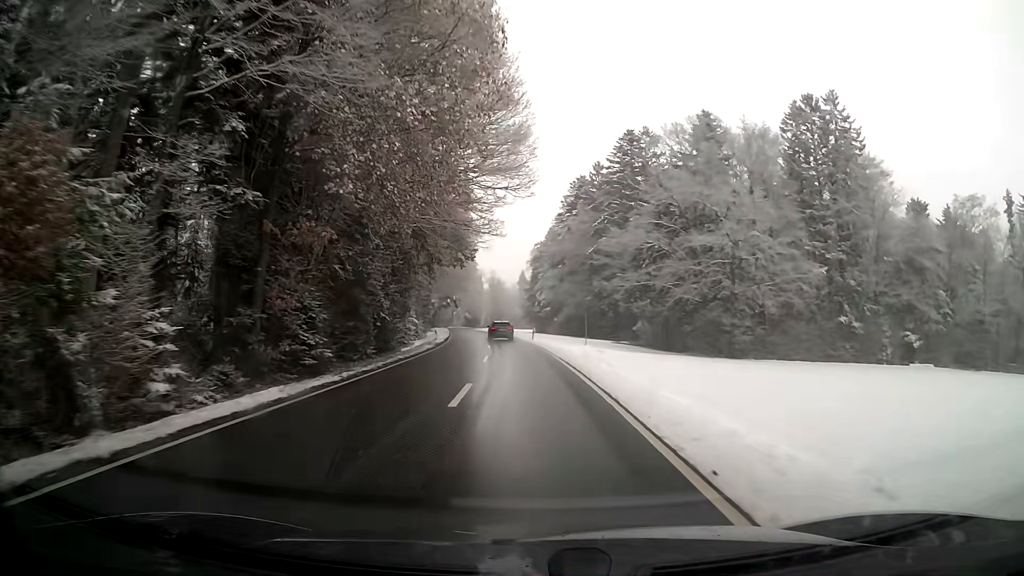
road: secondary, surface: asphalt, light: Day
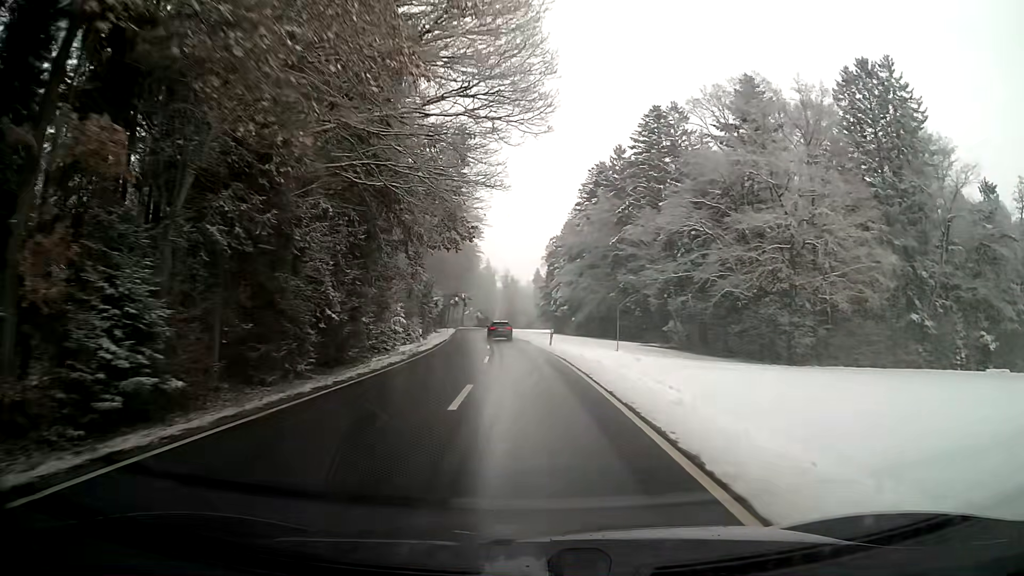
(-0.1, +12.4) m; -1°
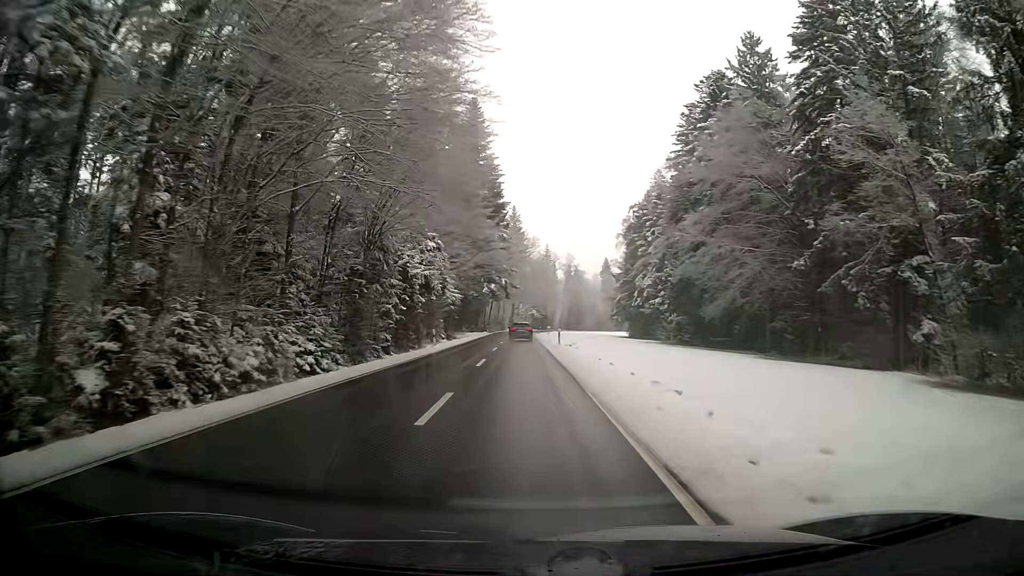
(-2.2, +49.7) m; -5°
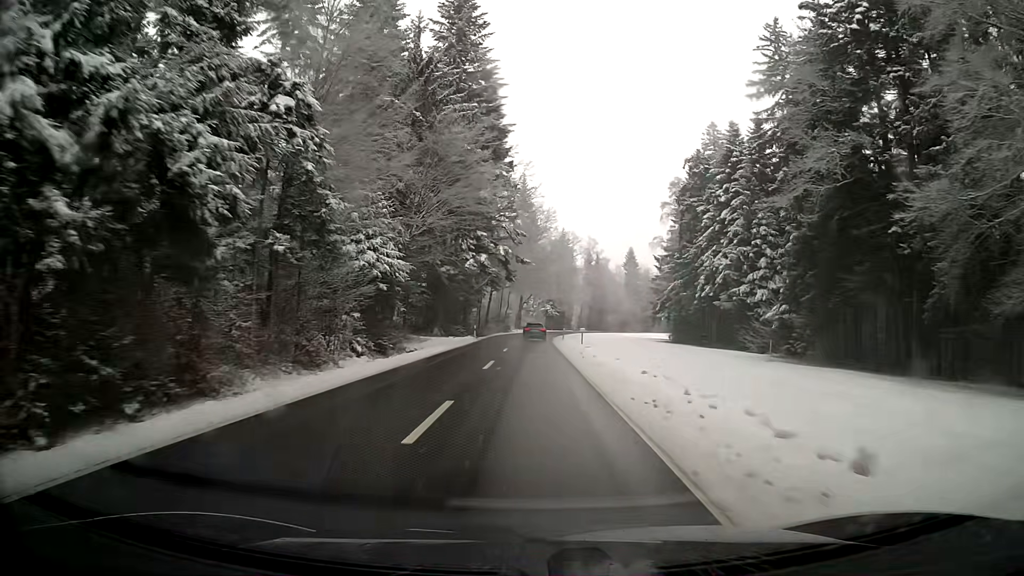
(-0.6, +37.5) m; -1°
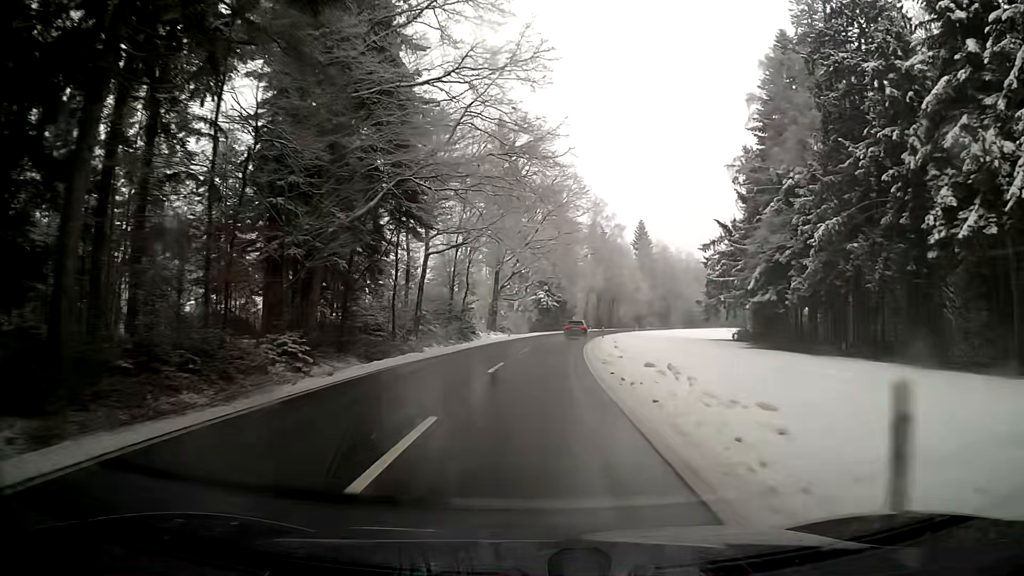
(+0.6, +50.2) m; +2°
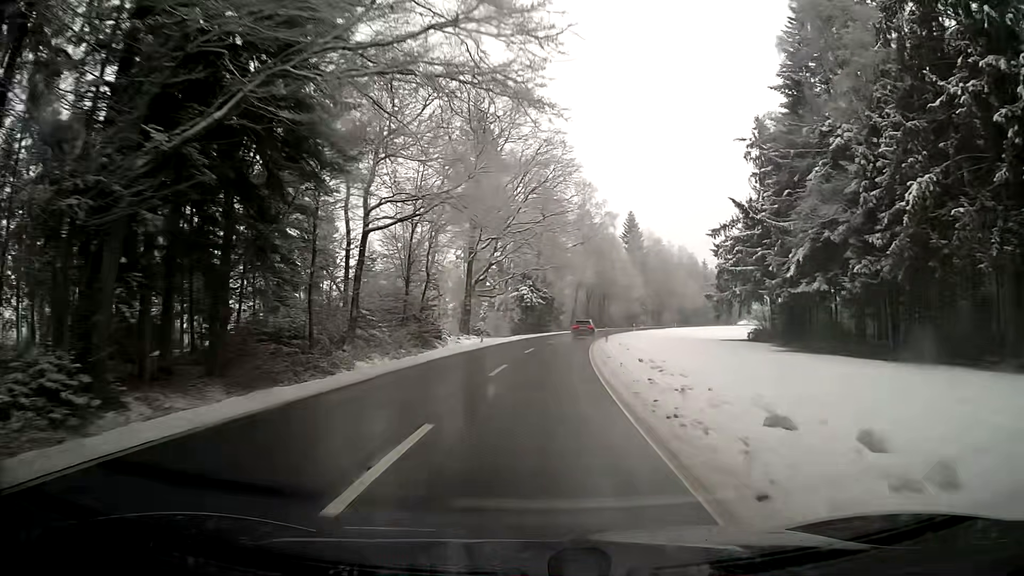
(+0.1, +12.5) m; +1°
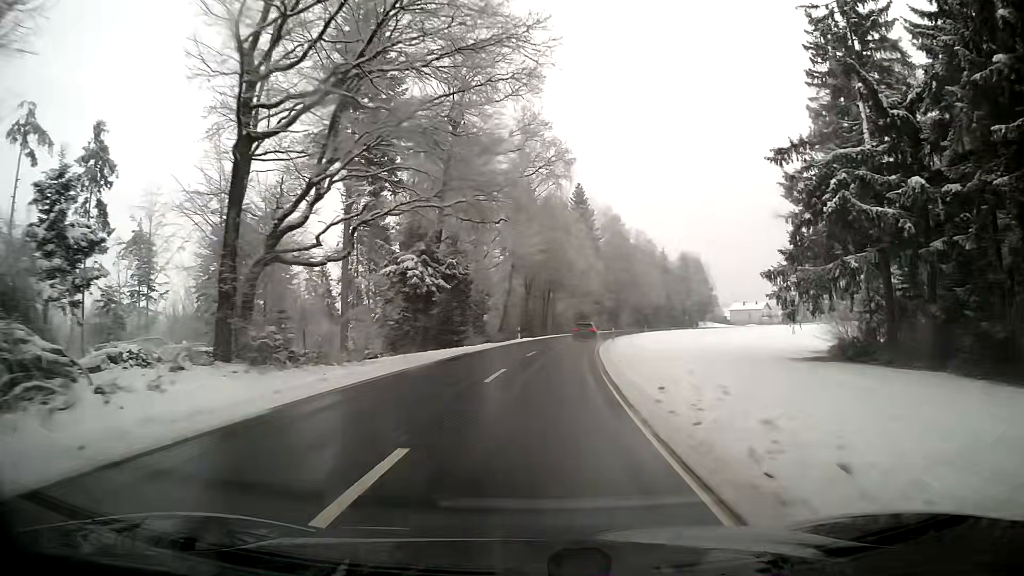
(+1.8, +37.3) m; +6°
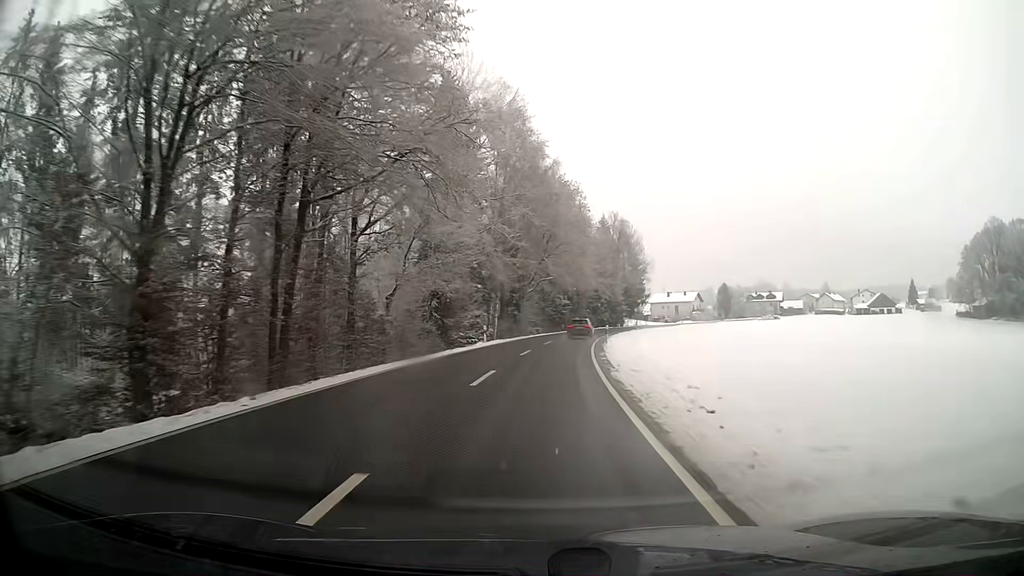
(+5.3, +60.7) m; +10°
